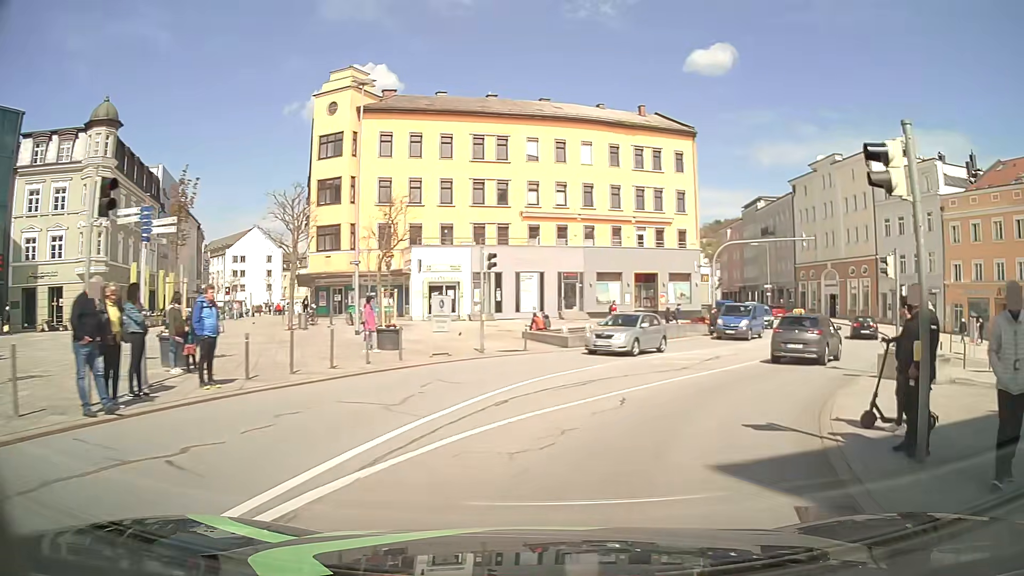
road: primary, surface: asphalt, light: Day
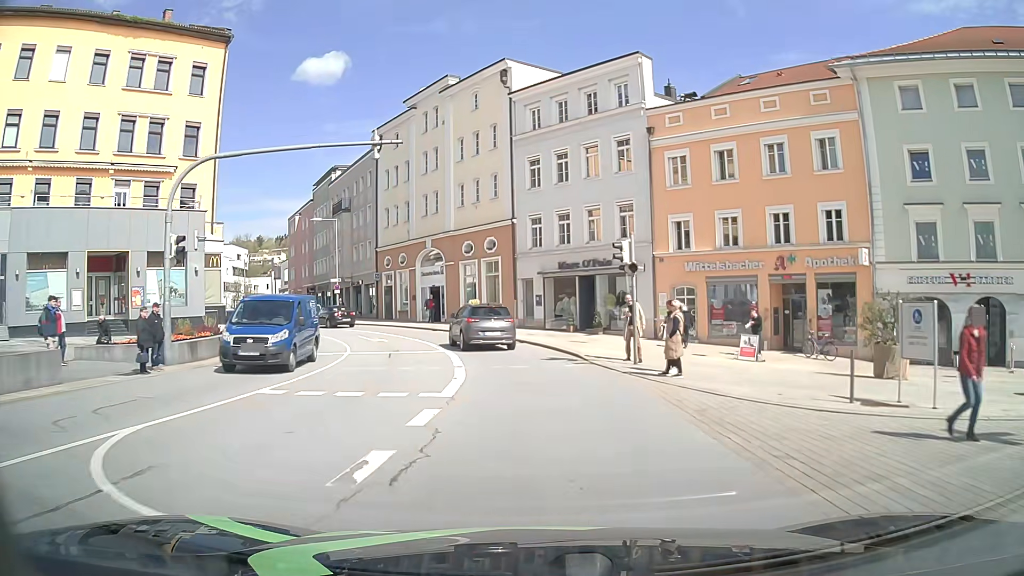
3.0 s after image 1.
(+9.4, +22.5) m; +35°
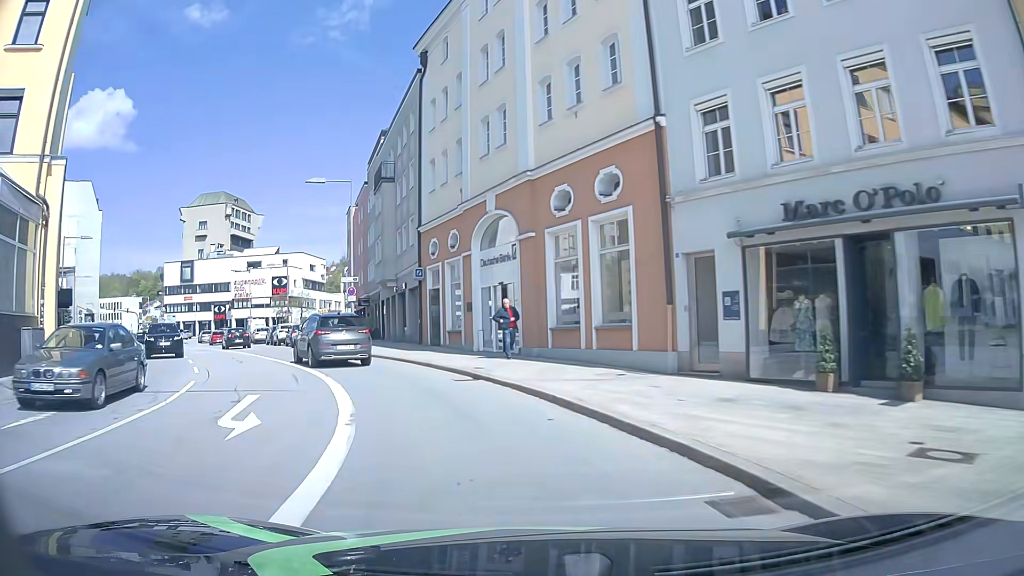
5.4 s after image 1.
(-1.0, +21.8) m; -10°
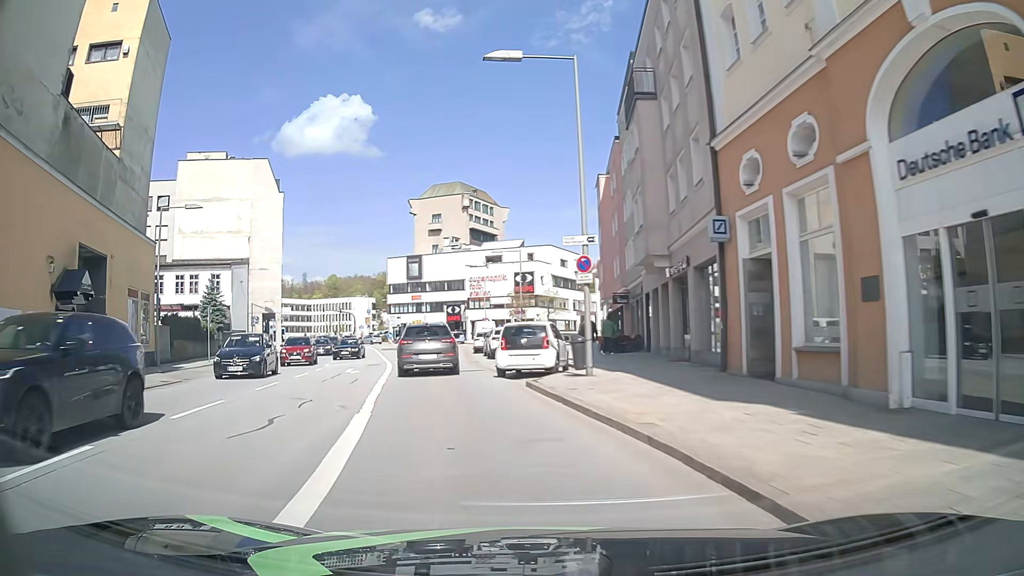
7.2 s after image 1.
(-2.8, +15.8) m; -22°
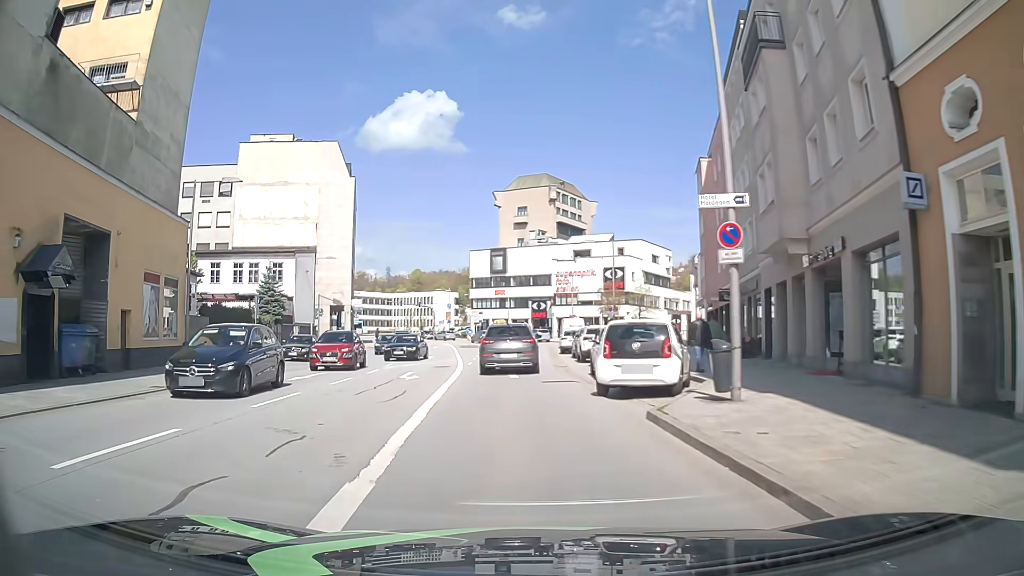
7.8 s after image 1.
(-0.3, +5.1) m; -9°
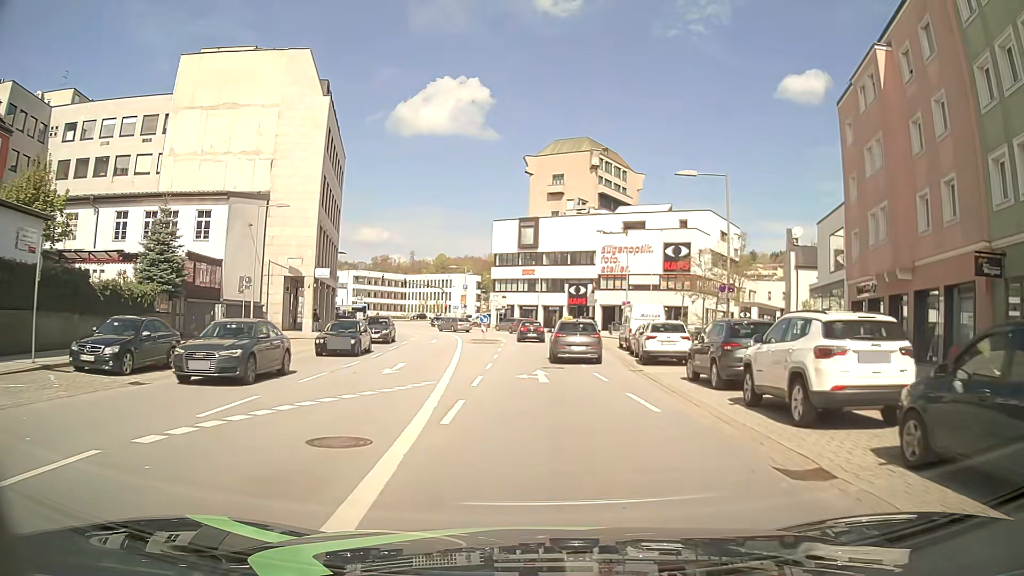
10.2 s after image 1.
(-1.3, +20.4) m; -3°
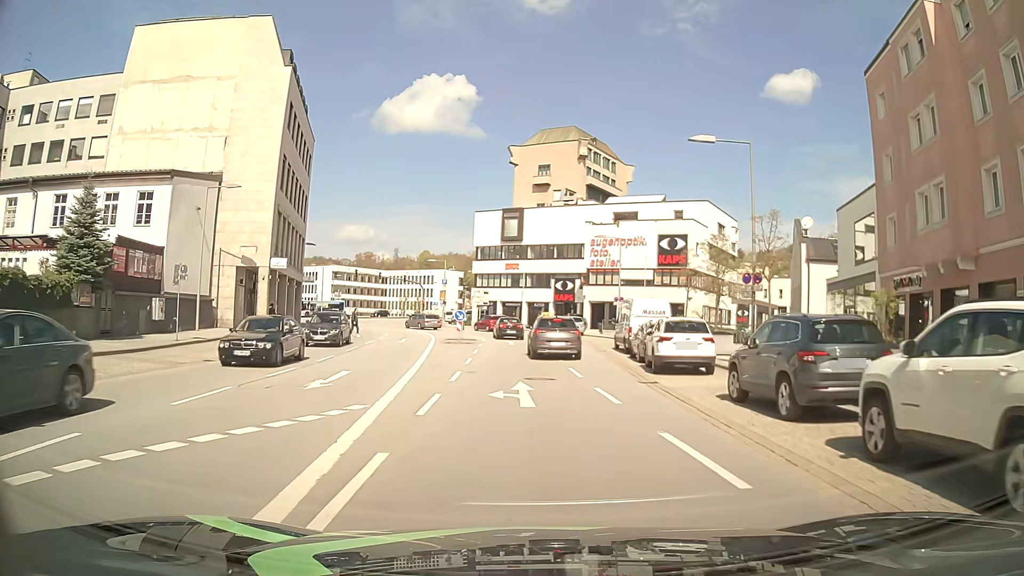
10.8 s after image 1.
(+0.1, +5.3) m; +1°
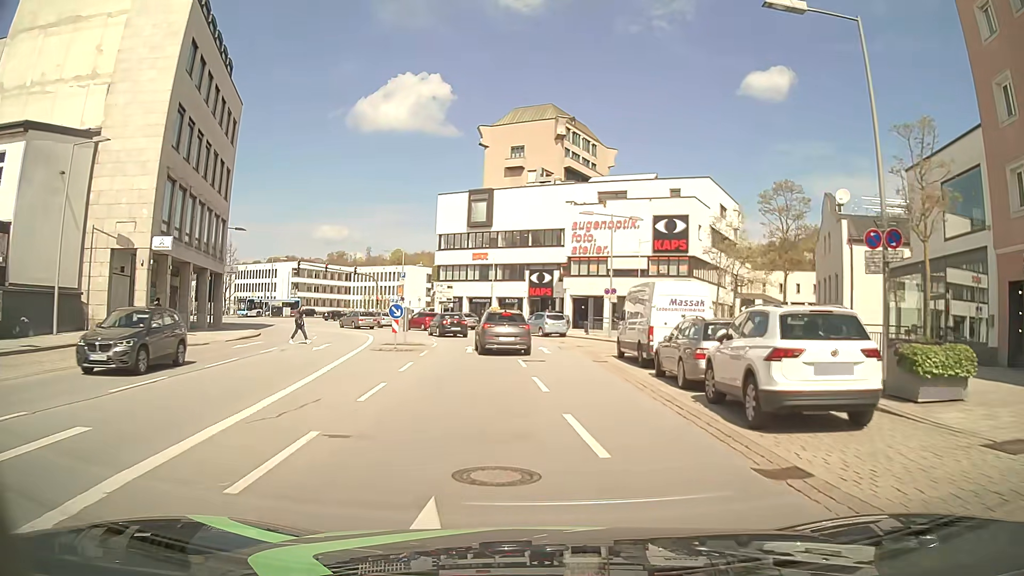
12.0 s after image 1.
(+0.3, +10.9) m; +3°
